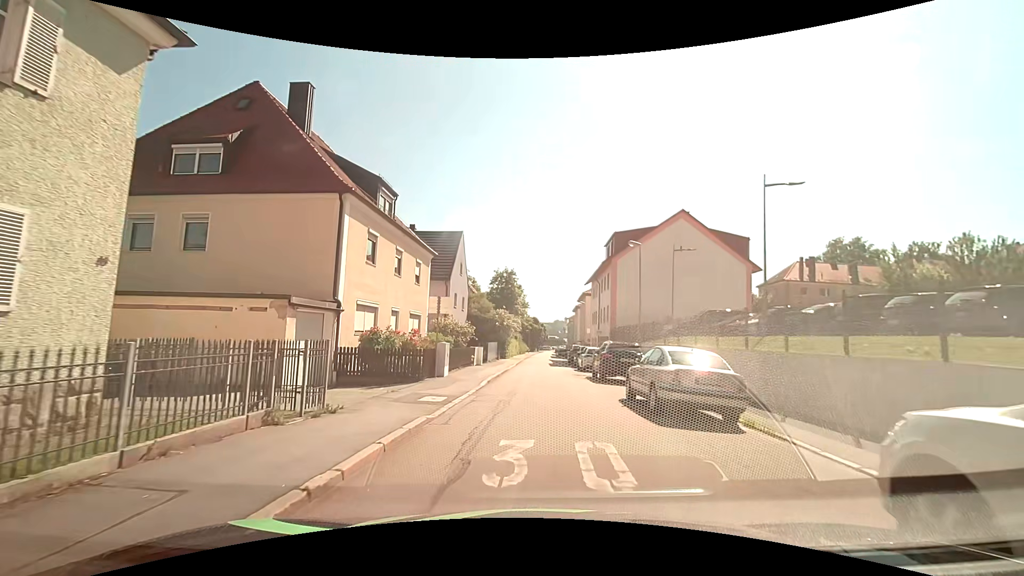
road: residential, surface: asphalt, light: Day
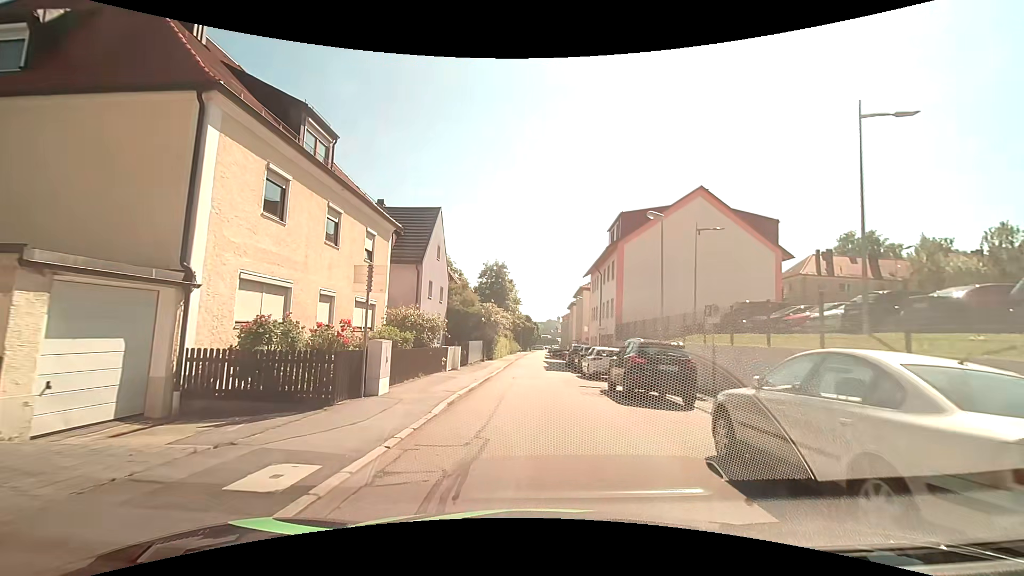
(0.0, +7.1) m; 0°
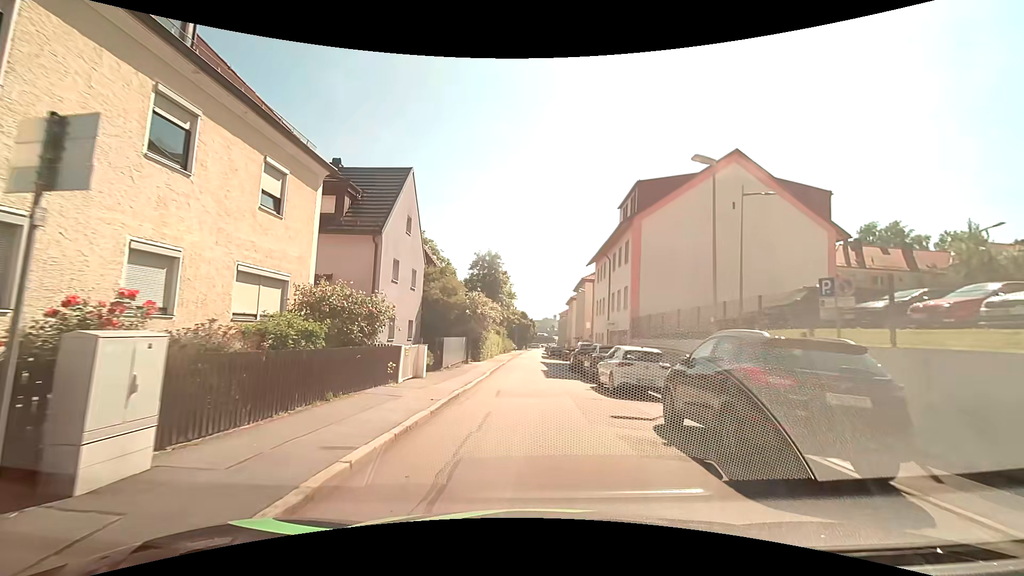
(+0.1, +7.5) m; +1°
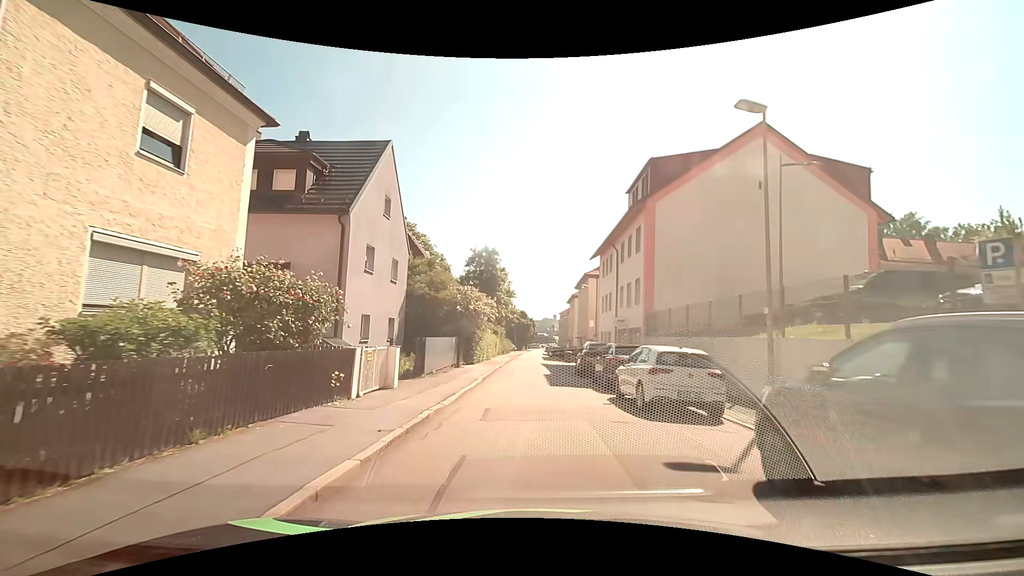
(0.0, +3.9) m; 0°
(0, +10) (0, +20) (0, +30) (0, +40) (0, +50) (0, +60) (0, +70) (0, +80) (0, +90) (+1, +100) m
